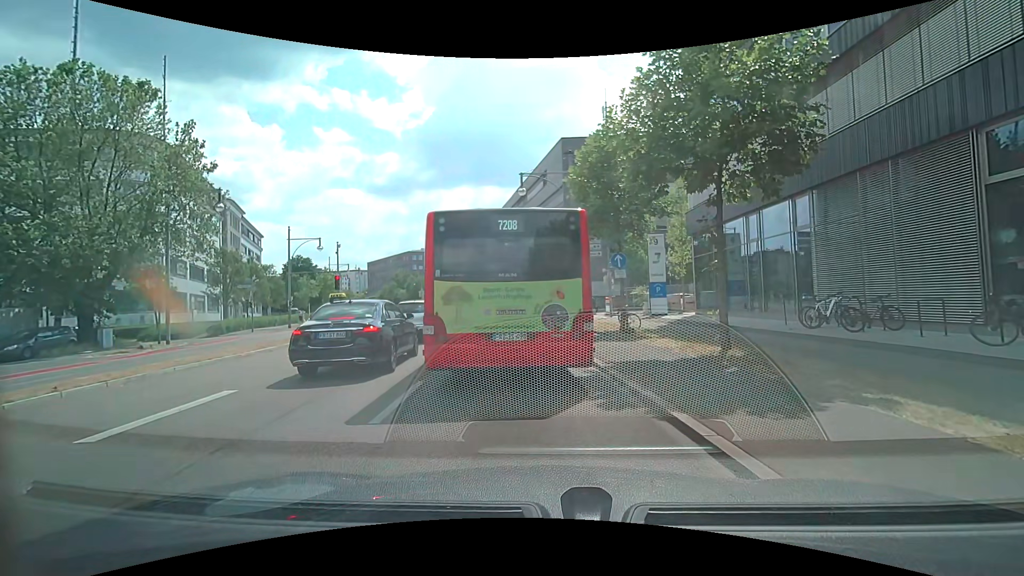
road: primary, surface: asphalt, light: Day
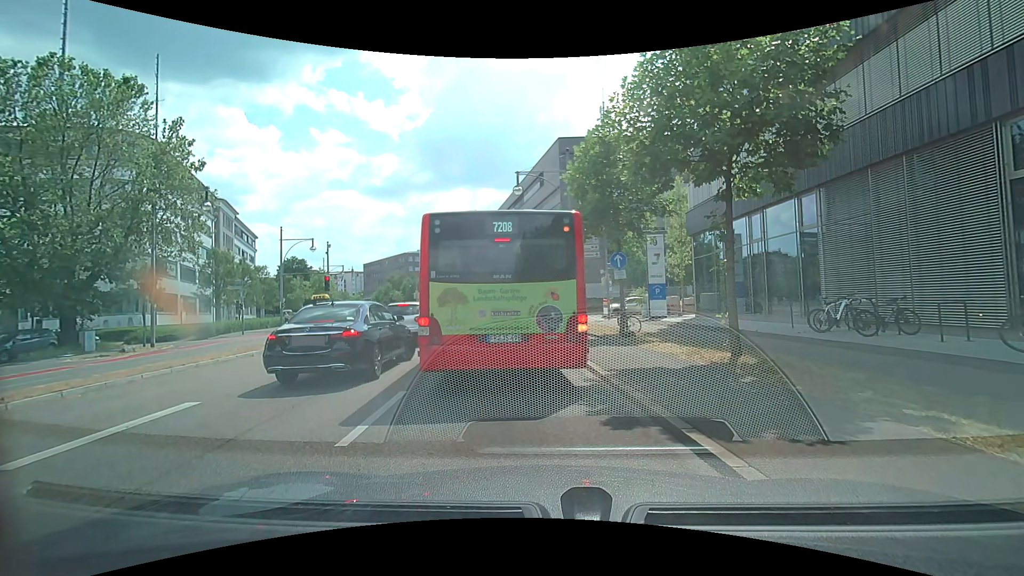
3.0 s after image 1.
(0.0, +0.9) m; 0°
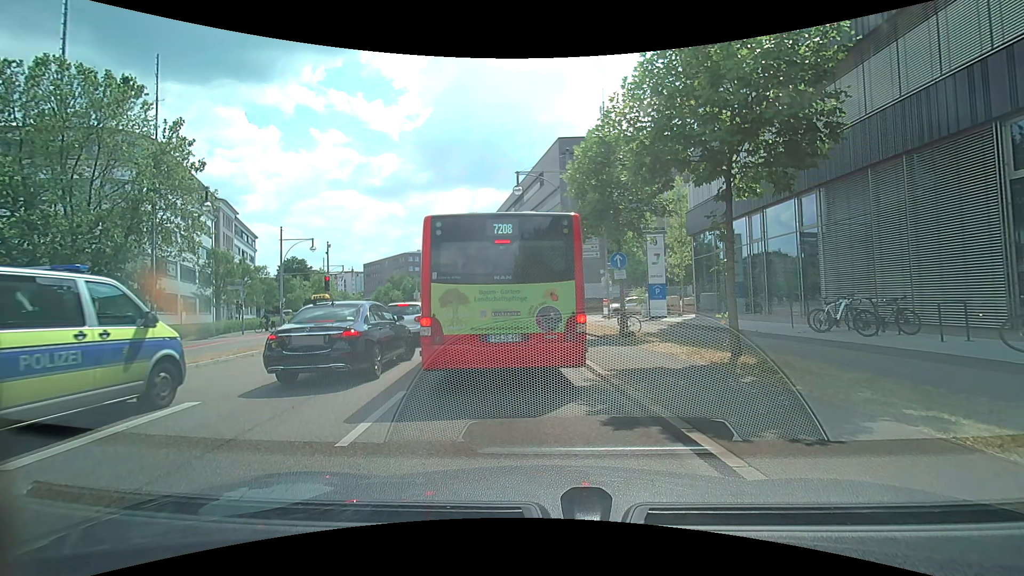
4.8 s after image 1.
(0.0, 0.0) m; 0°
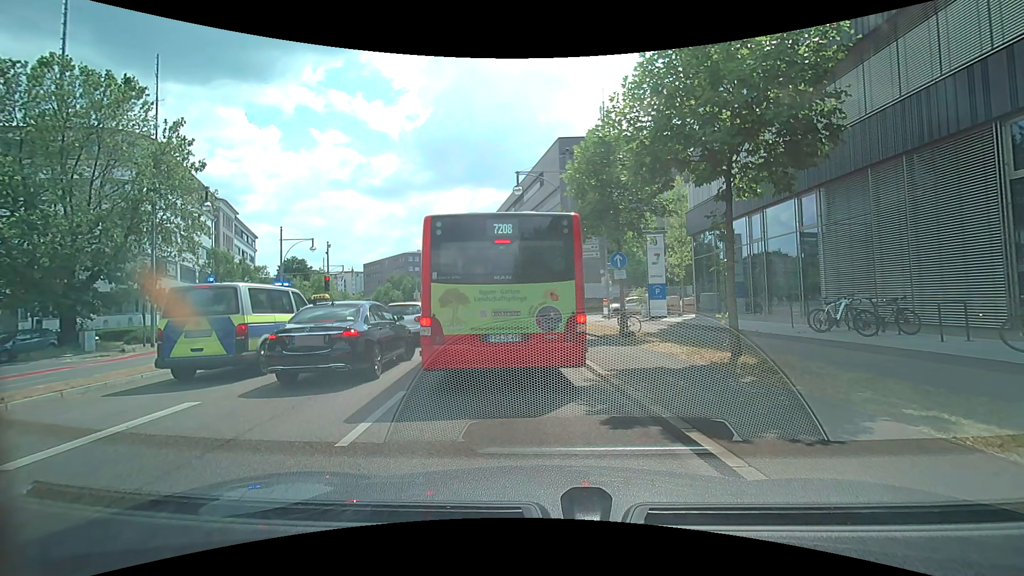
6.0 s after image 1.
(0.0, 0.0) m; 0°
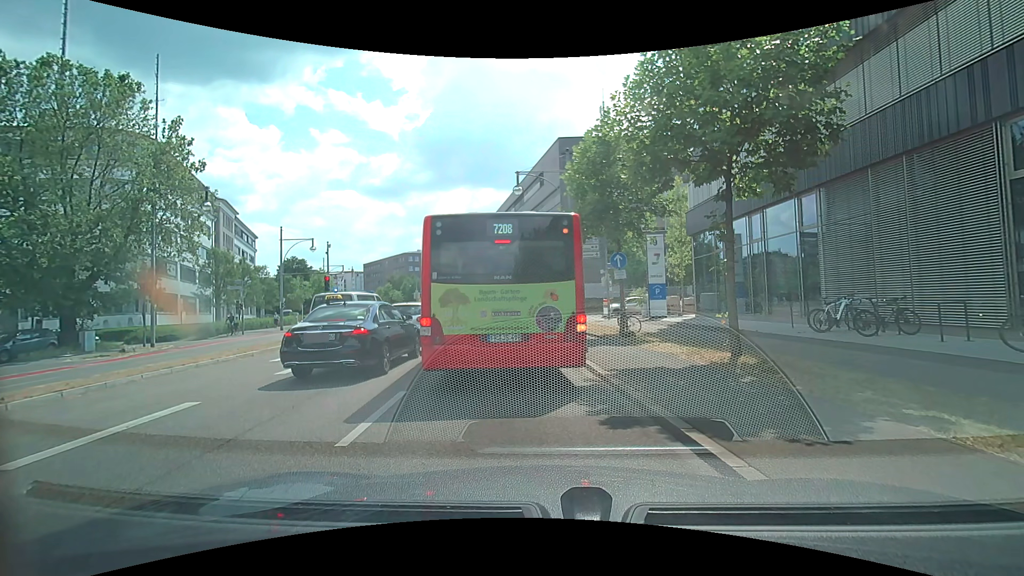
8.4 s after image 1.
(0.0, 0.0) m; 0°
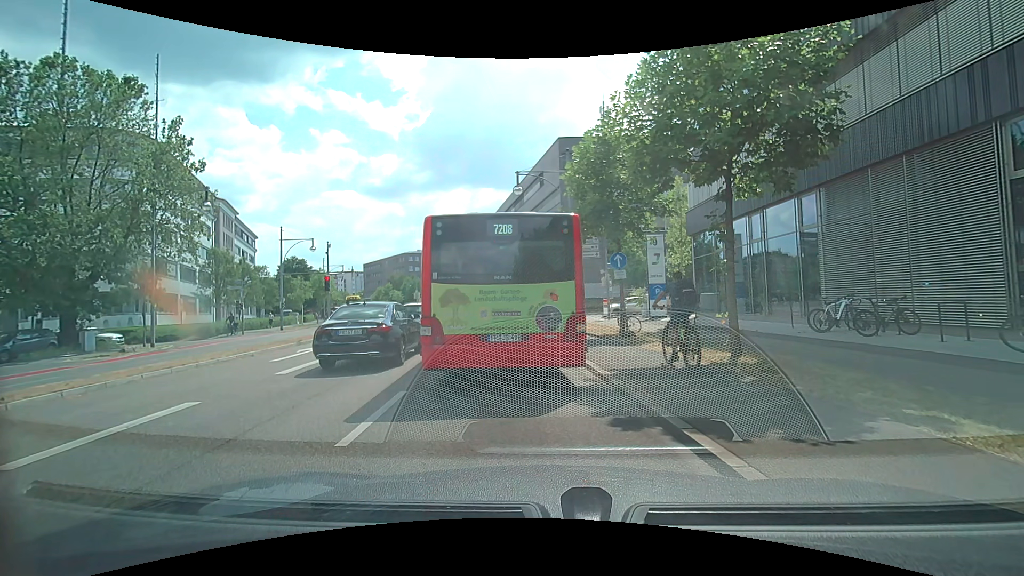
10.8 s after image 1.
(0.0, 0.0) m; 0°
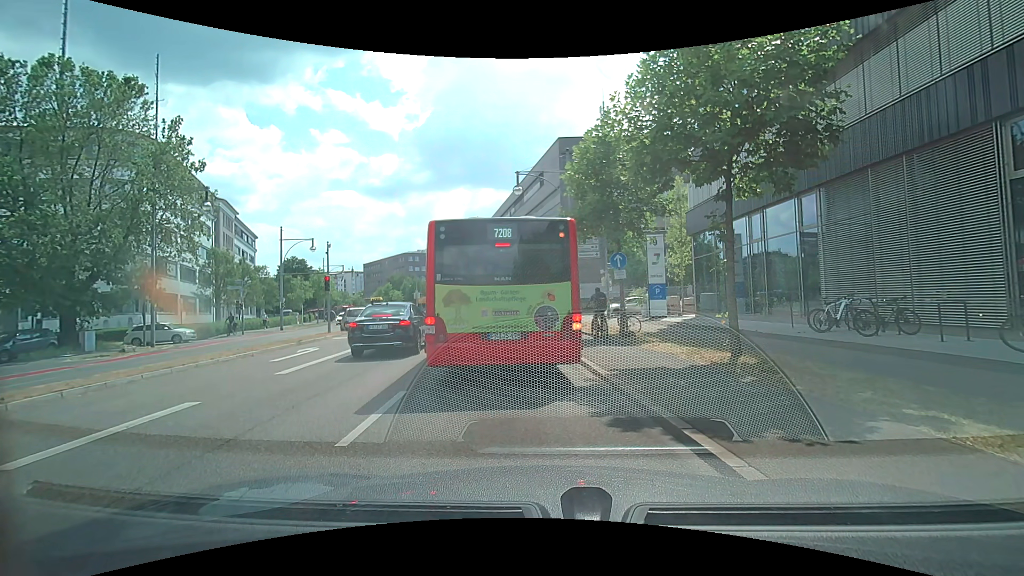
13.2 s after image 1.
(0.0, 0.0) m; 0°
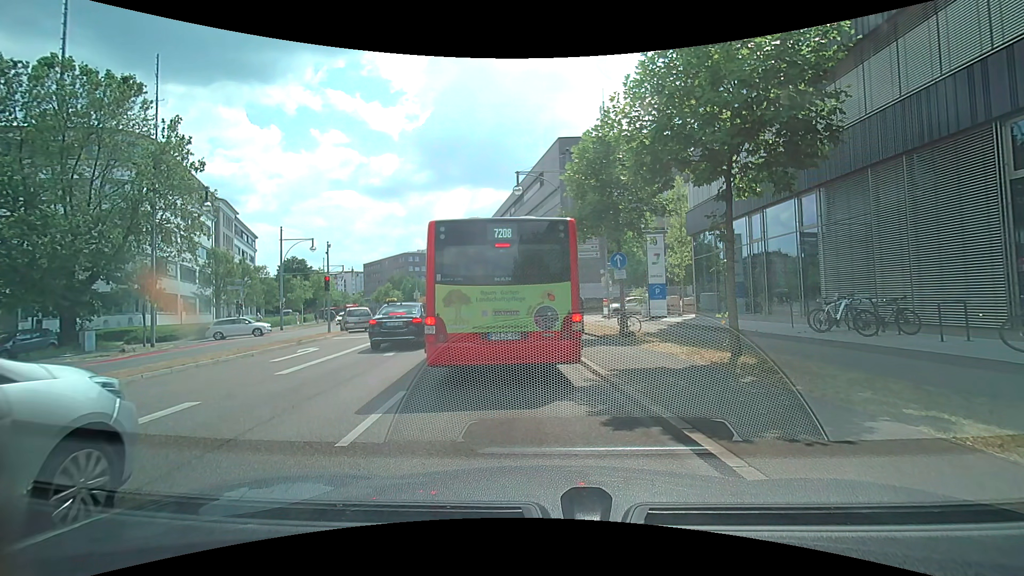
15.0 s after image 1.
(0.0, 0.0) m; 0°
(0, +10) (-1, +20) (-2, +30) (-4, +40) (-5, +50) (-7, +59) (-10, +69) (-13, +79) (-16, +88) (-19, +98) m
